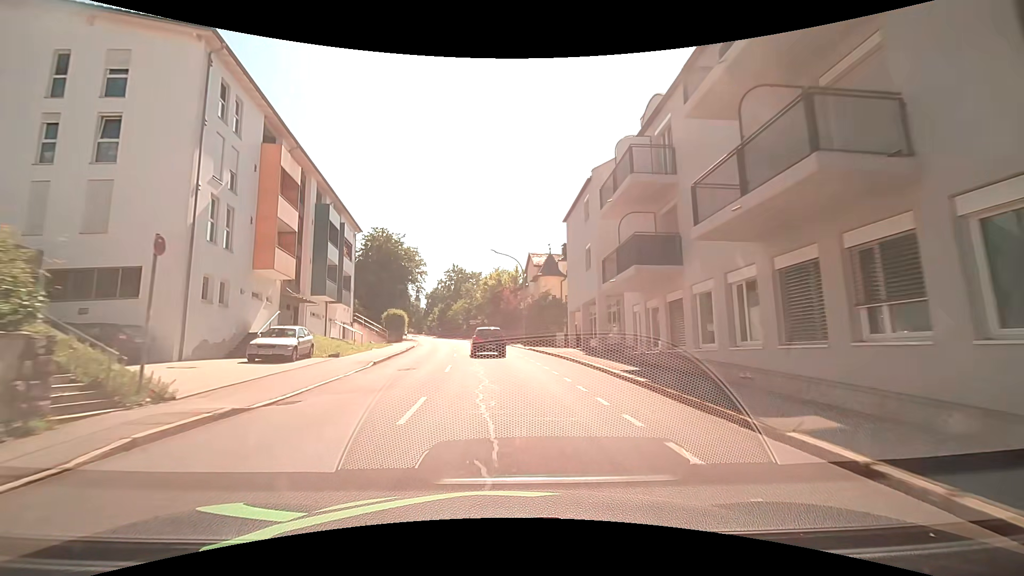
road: tertiary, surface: asphalt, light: Day
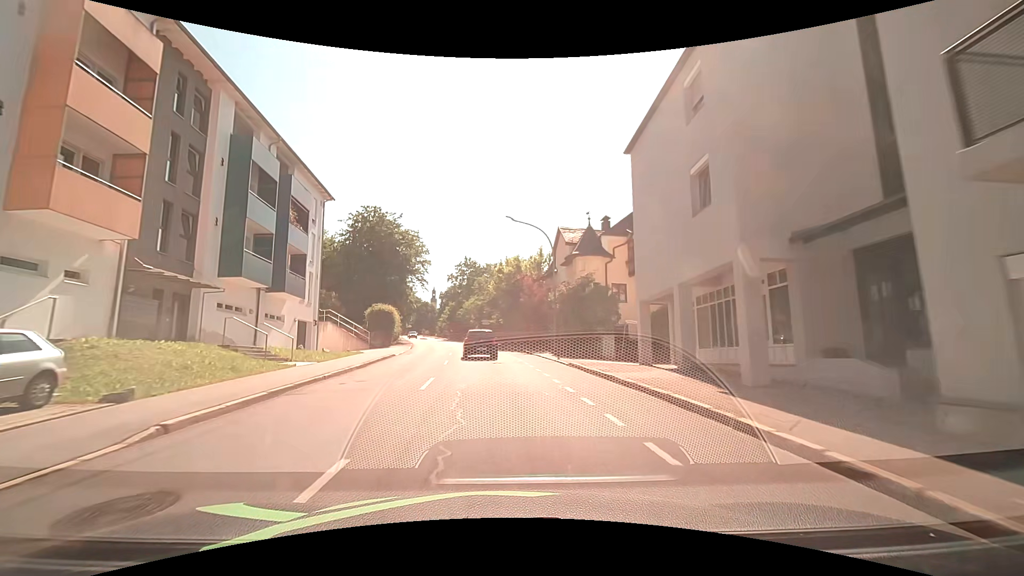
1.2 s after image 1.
(-0.2, +14.1) m; -3°
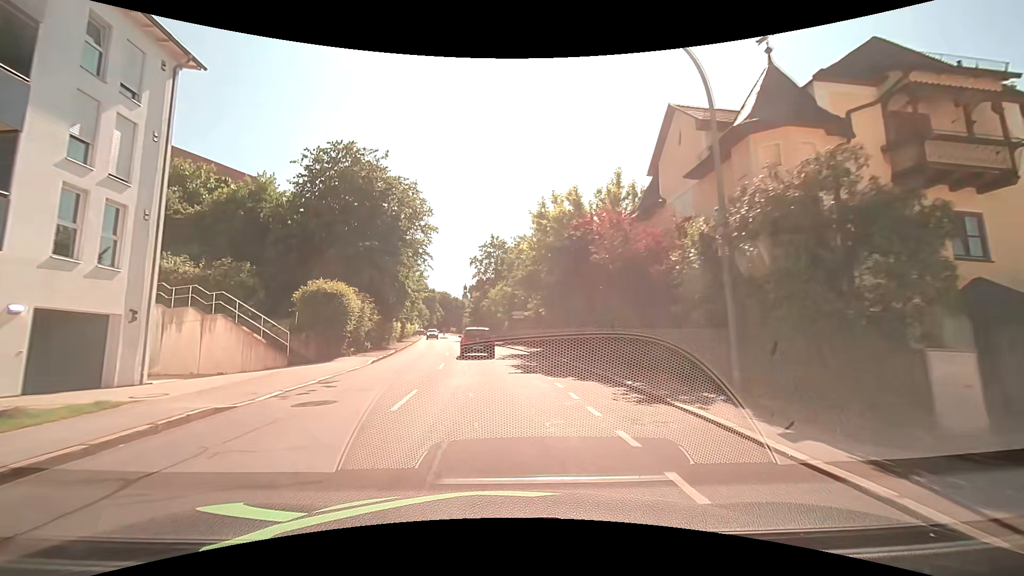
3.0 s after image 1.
(-0.3, +21.1) m; -3°
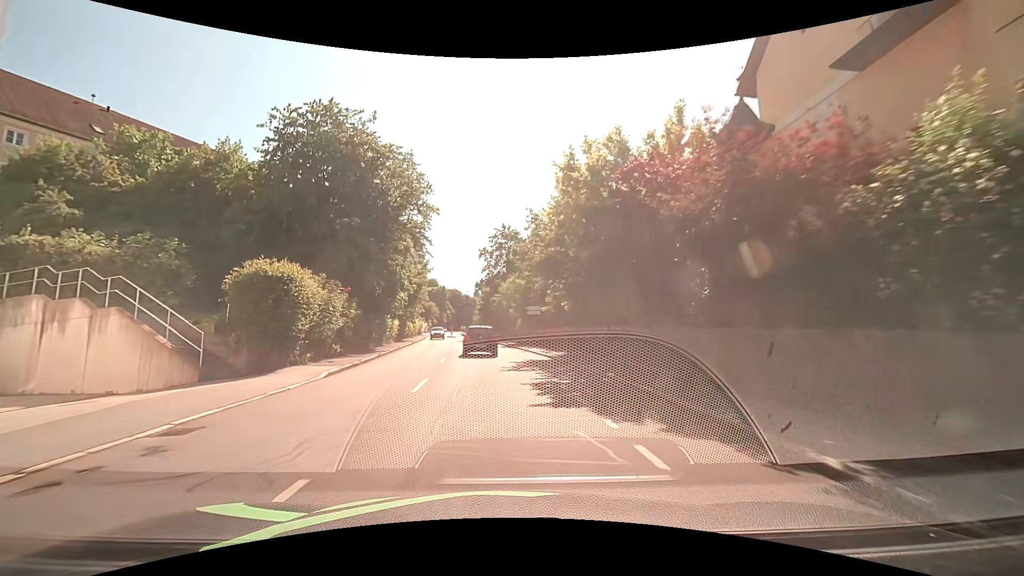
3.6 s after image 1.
(-0.1, +7.0) m; -2°
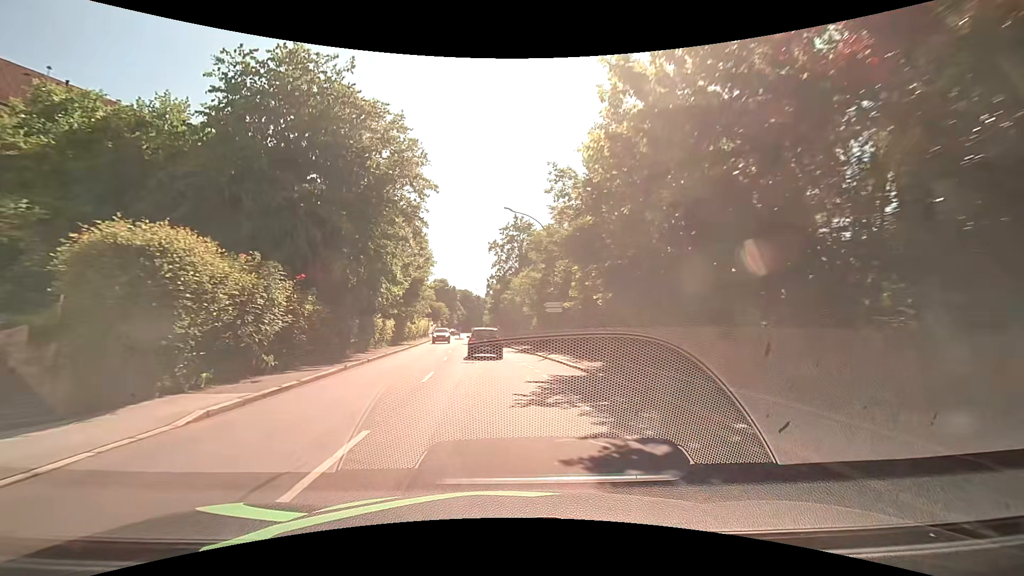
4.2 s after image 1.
(-0.1, +6.9) m; -1°
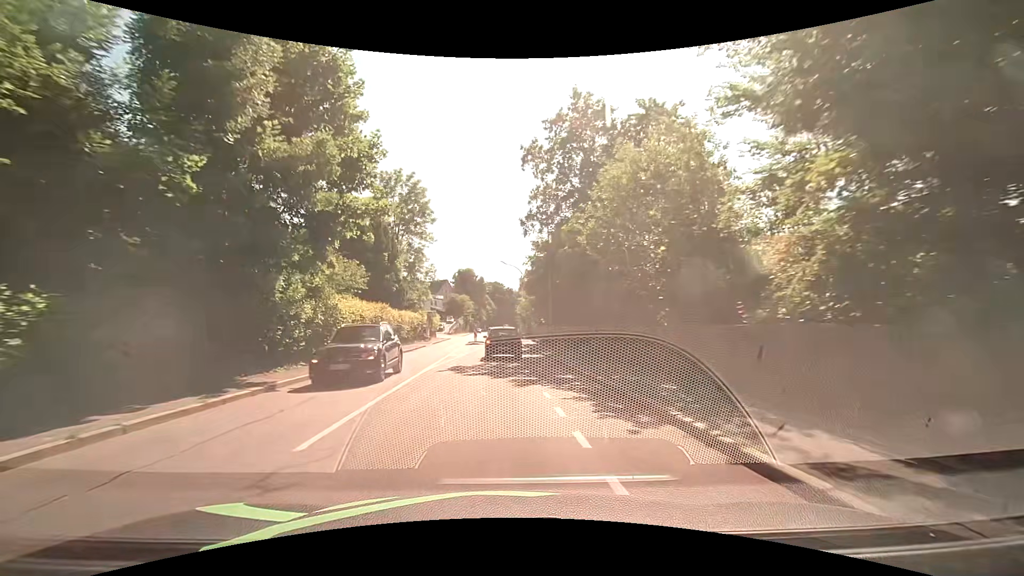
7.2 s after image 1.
(-1.6, +34.0) m; -4°
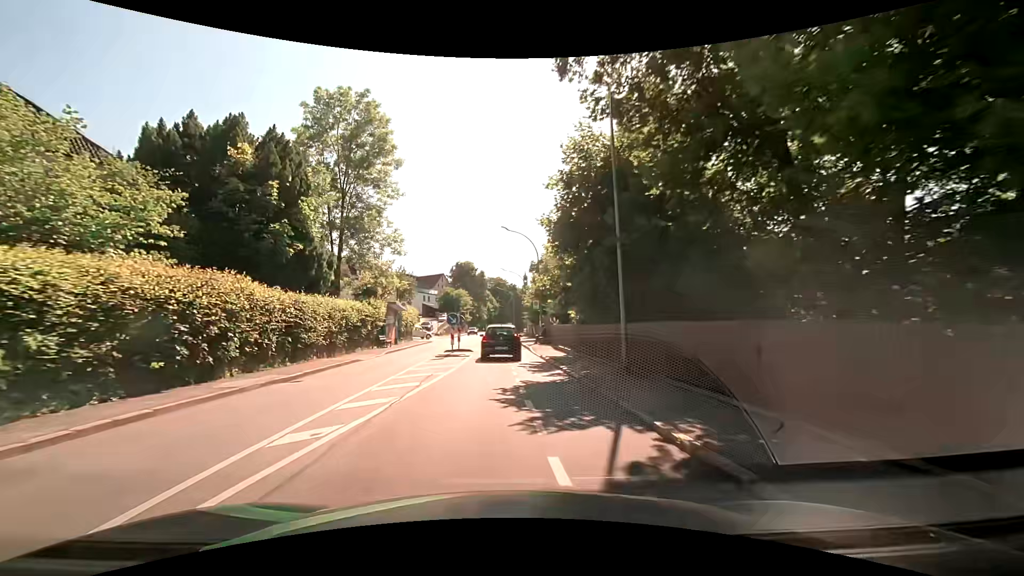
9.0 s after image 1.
(0.0, +19.5) m; -1°
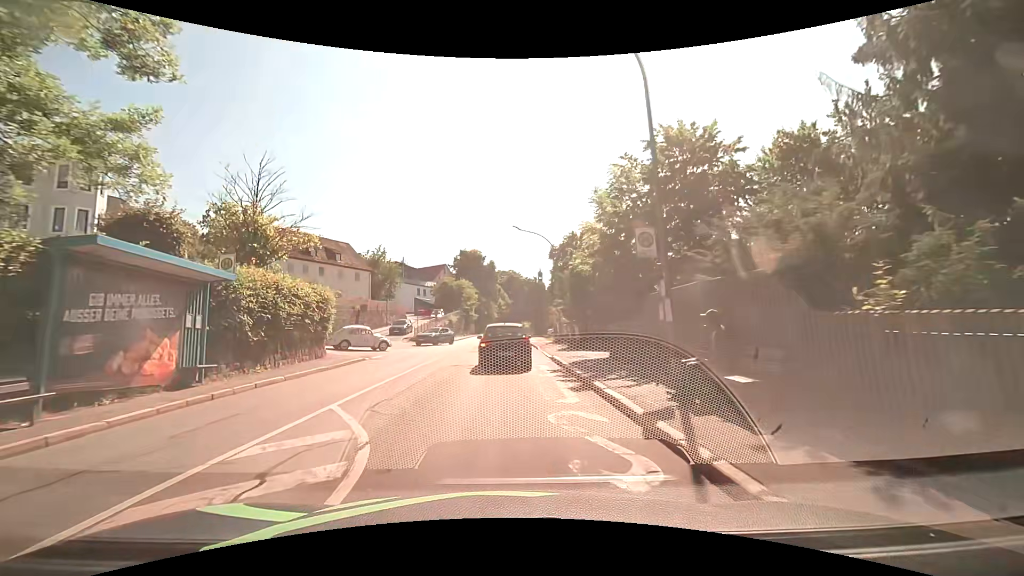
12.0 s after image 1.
(-0.2, +27.0) m; -1°
(0, +10) (0, +20) (0, +30) (-1, +40) (-1, +50) (-1, +60) (-1, +70) (-2, +80) (-2, +90) (-2, +100) m
